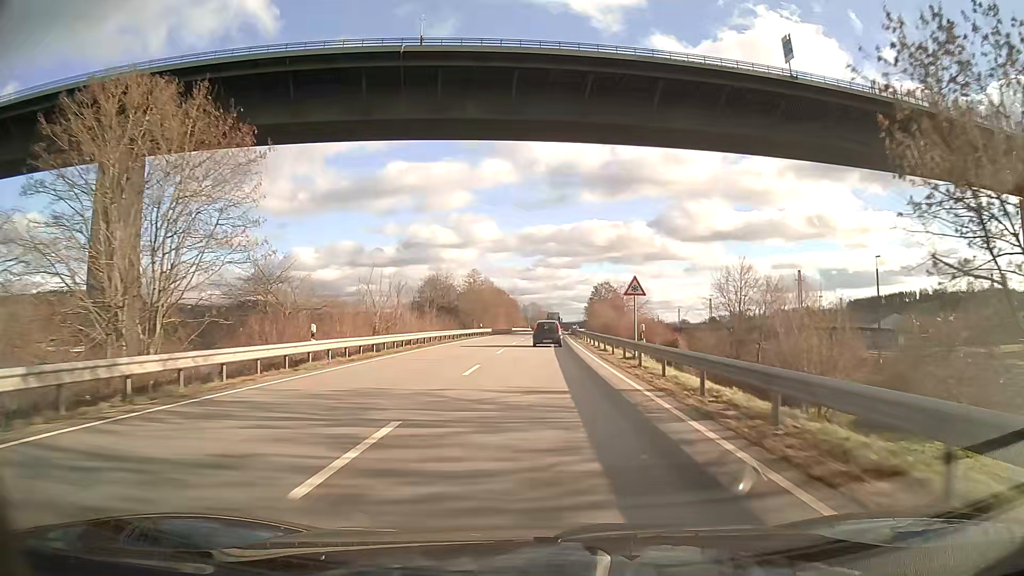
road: primary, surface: asphalt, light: Day
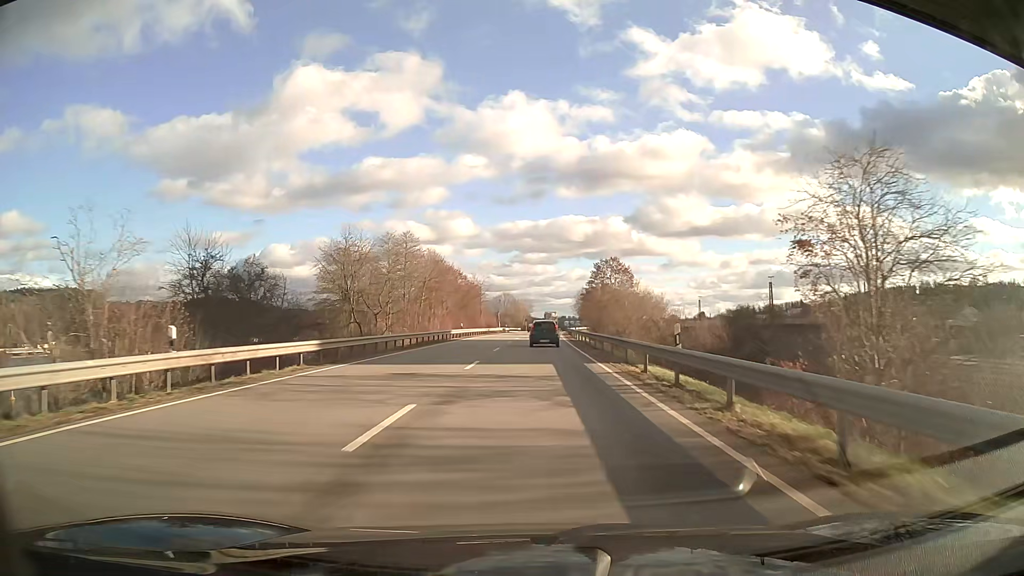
(+1.0, +58.6) m; +2°
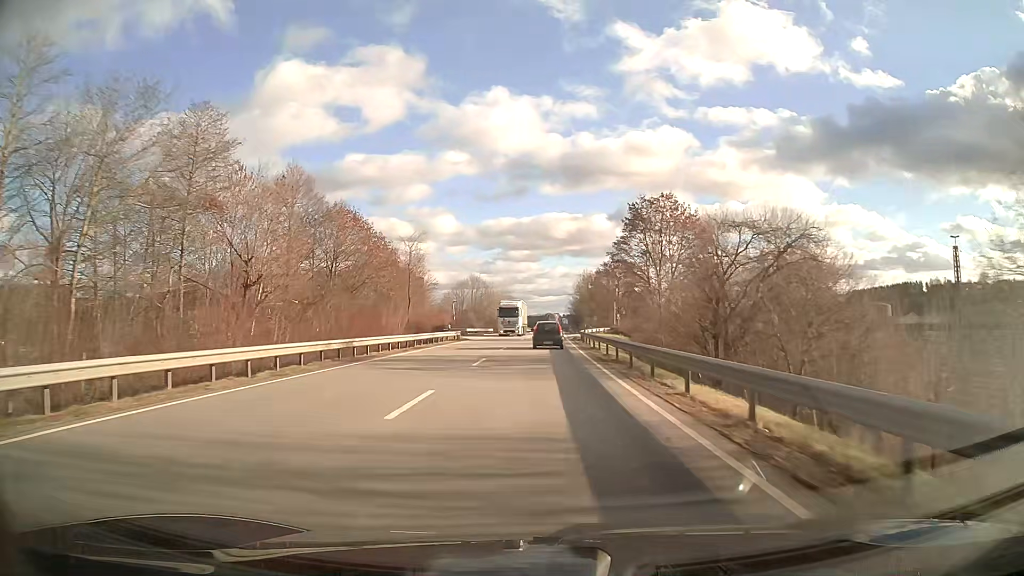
(+0.6, +58.0) m; +1°
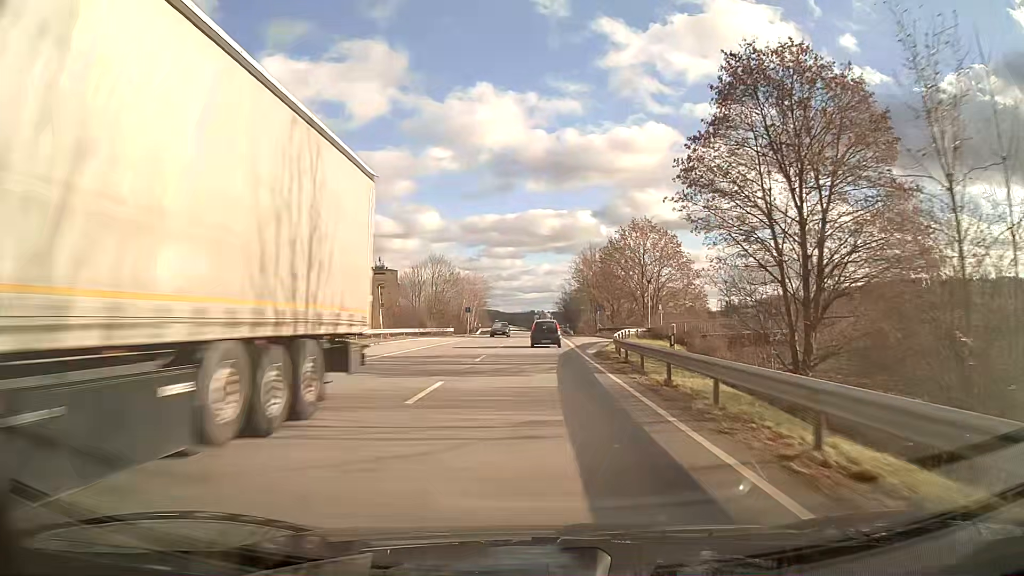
(+0.4, +34.6) m; +1°
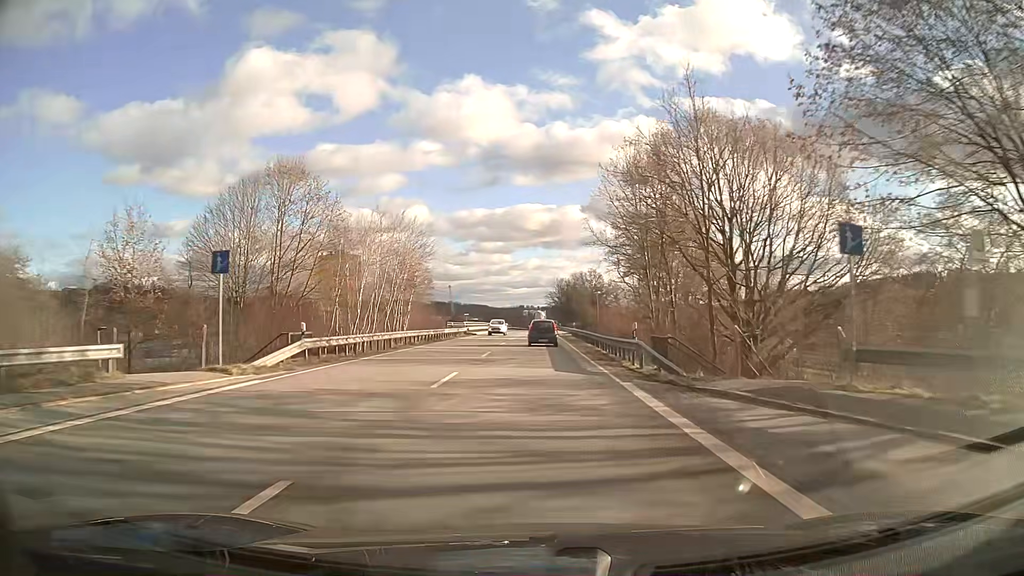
(+0.4, +57.8) m; +1°
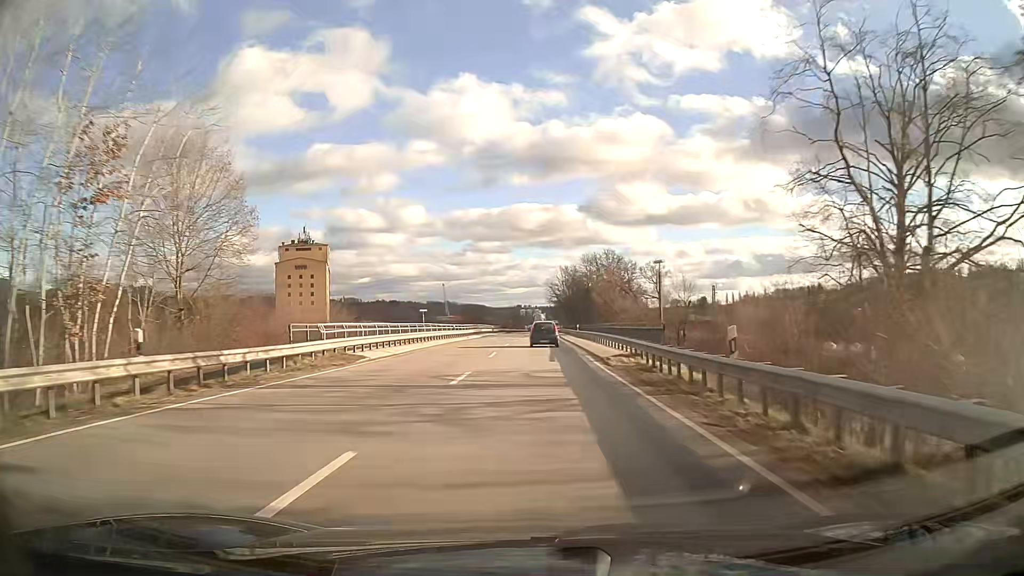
(+0.1, +47.0) m; 0°
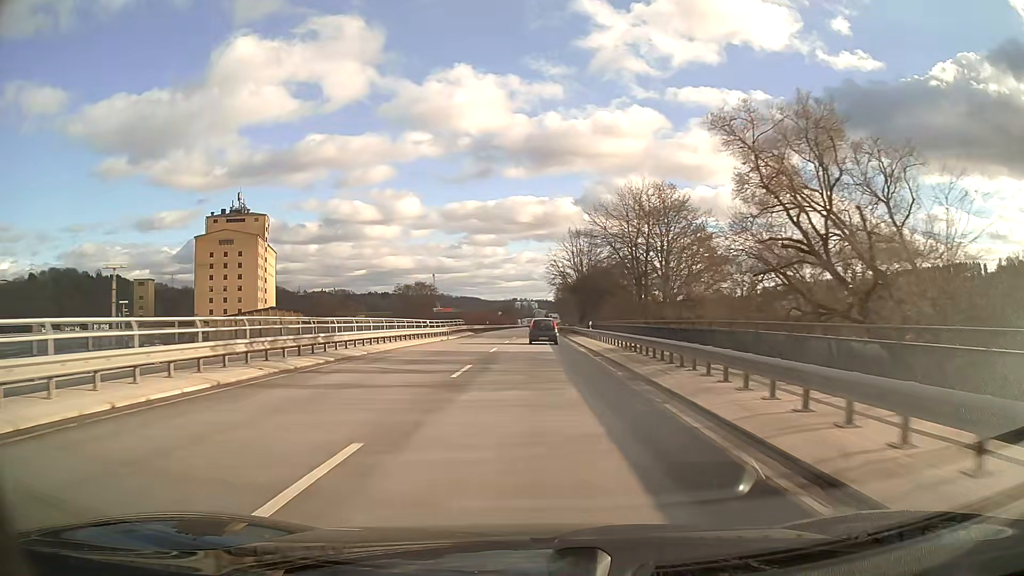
(+0.3, +60.2) m; 0°
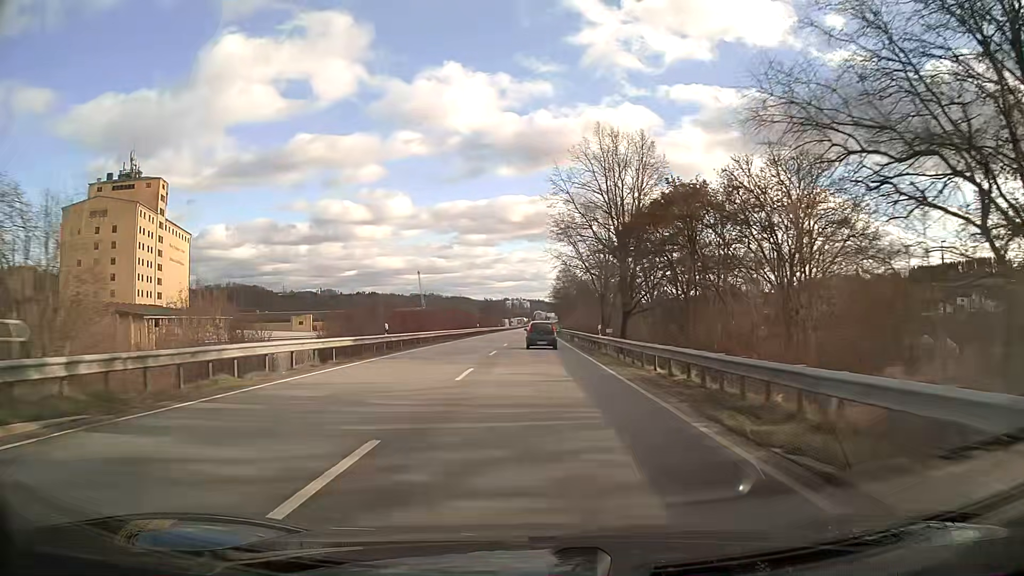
(+0.3, +59.9) m; +1°
